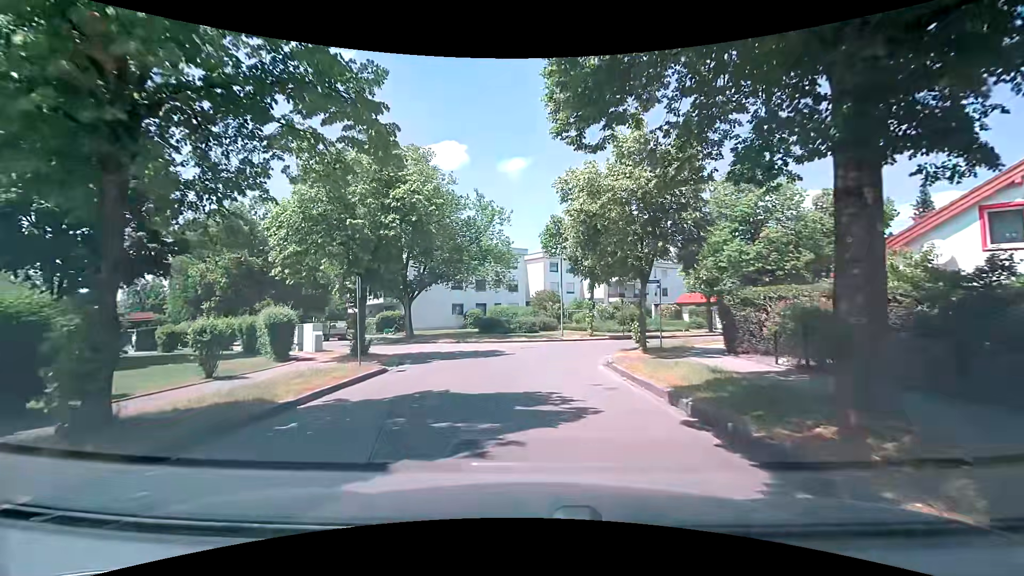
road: residential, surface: asphalt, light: Day
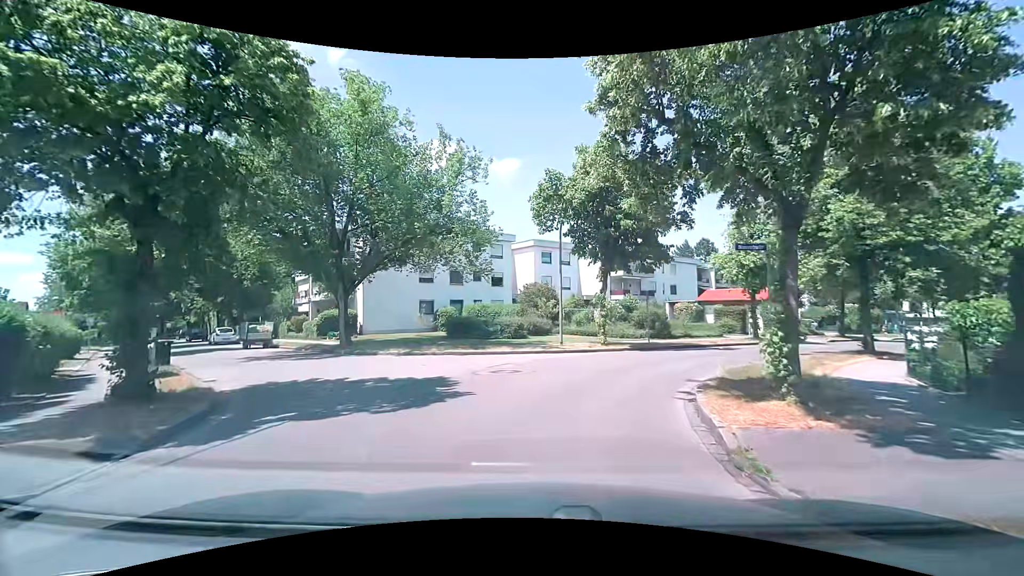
(+0.1, +10.5) m; 0°
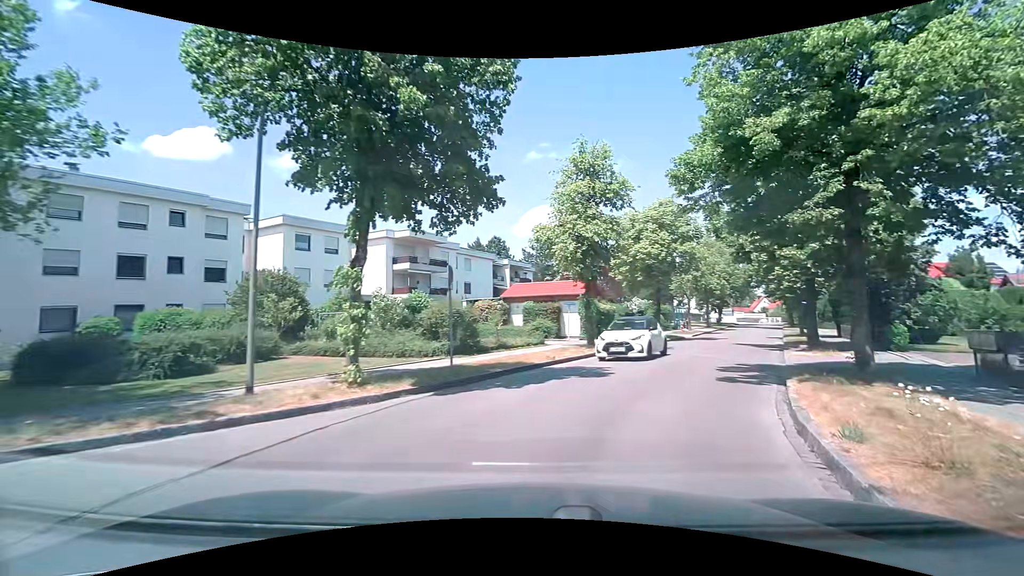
(+1.9, +12.9) m; +26°
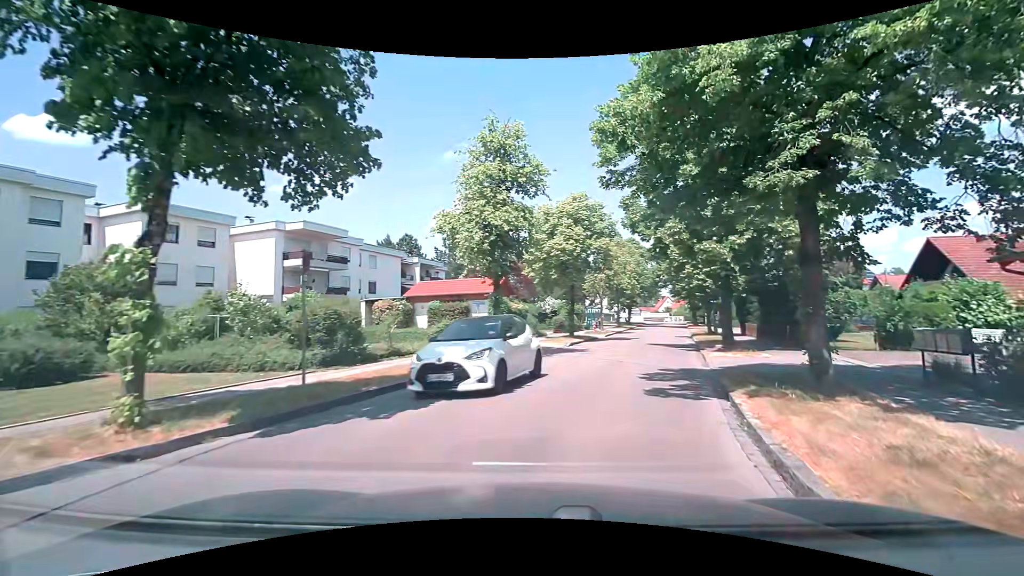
(+0.2, +2.8) m; +8°
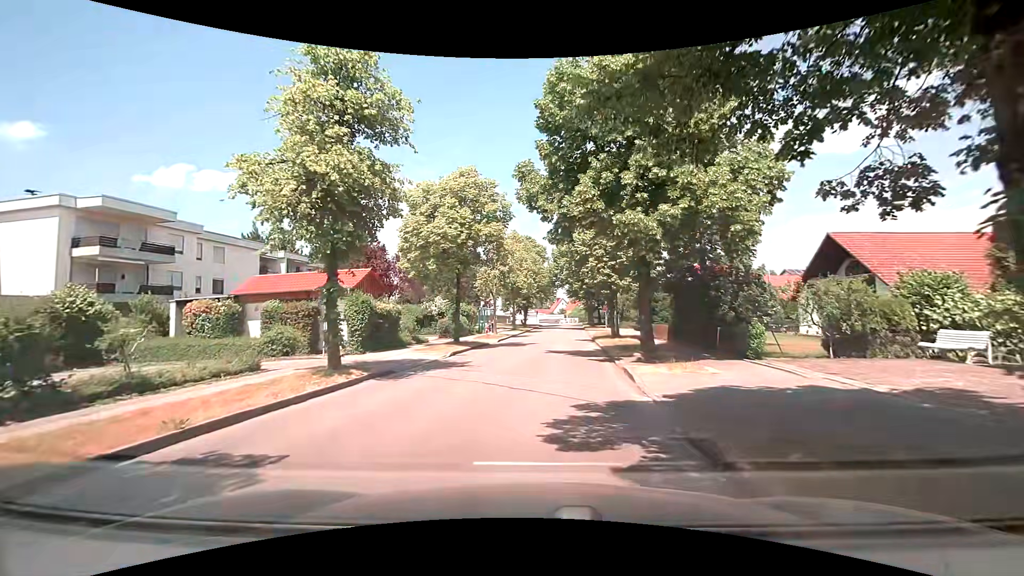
(+0.8, +6.2) m; +12°
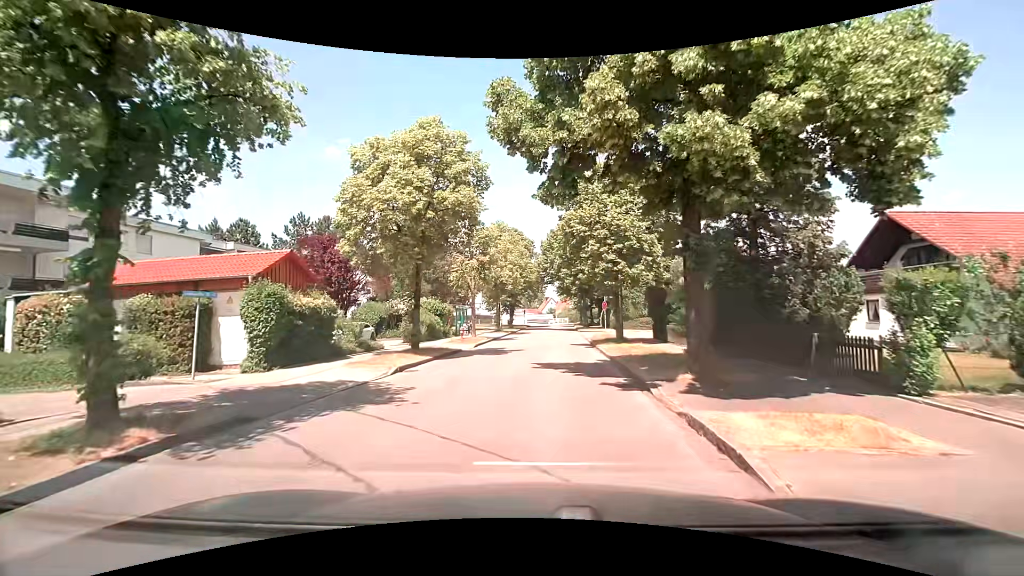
(+0.1, +6.7) m; +2°
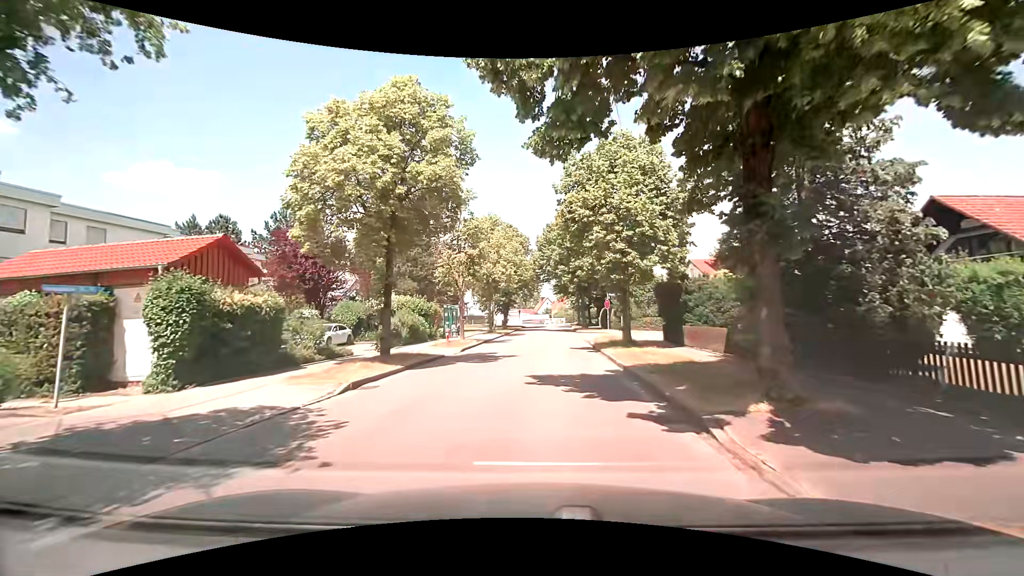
(0.0, +3.5) m; -1°
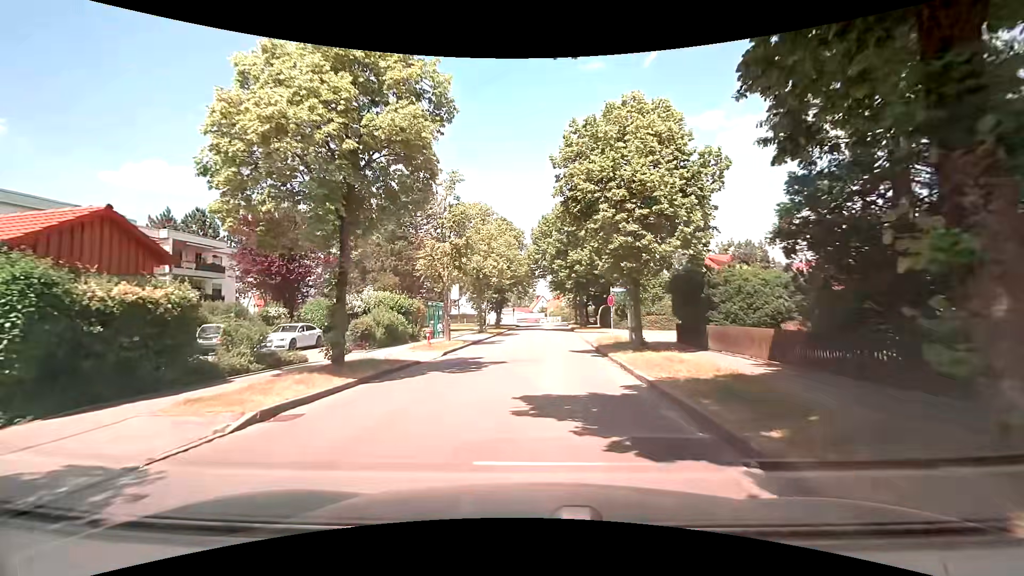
(+0.1, +3.6) m; +1°
